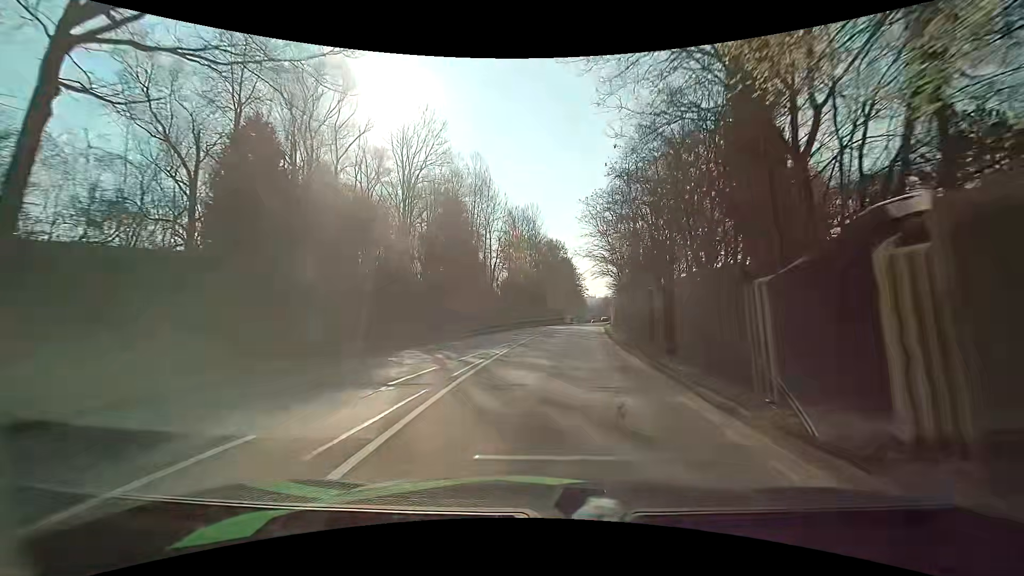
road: primary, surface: asphalt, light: Day
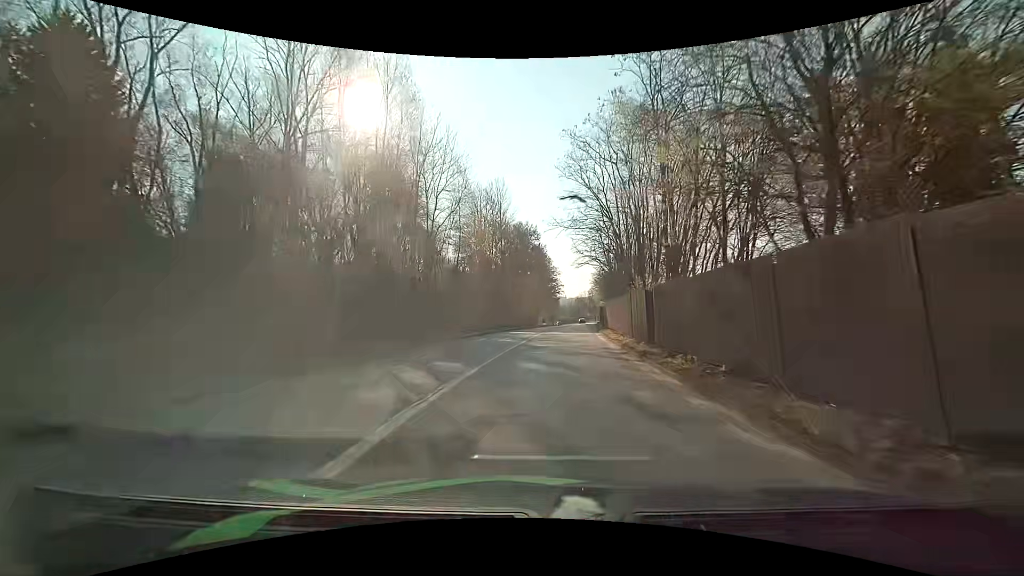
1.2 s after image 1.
(+1.1, +19.7) m; +5°
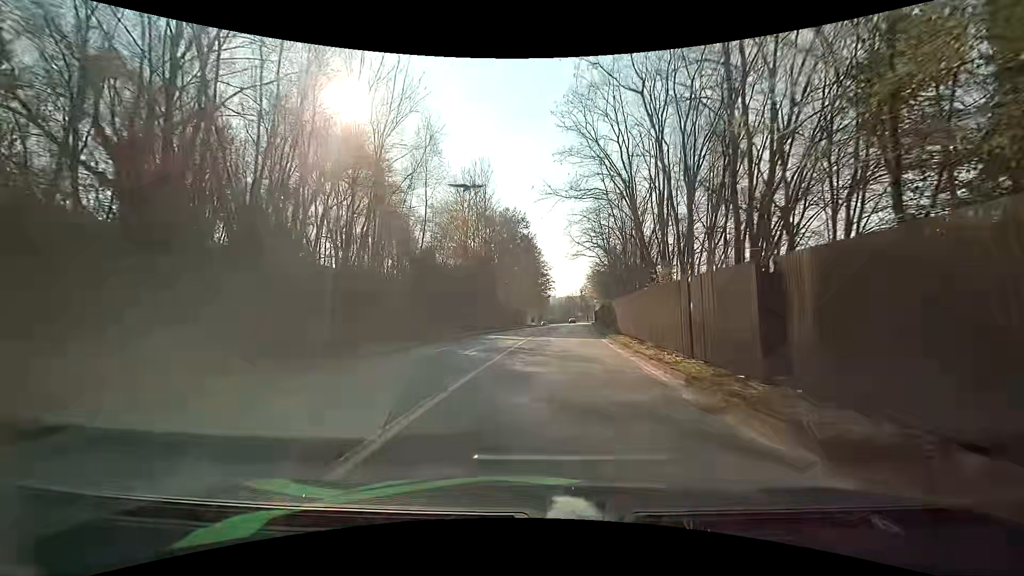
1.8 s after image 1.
(+0.1, +10.2) m; +1°
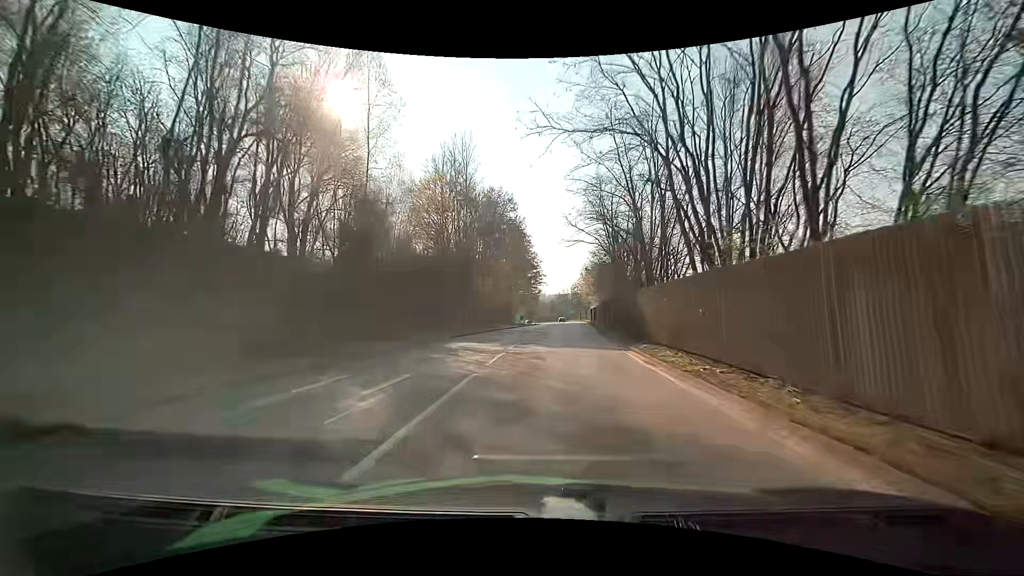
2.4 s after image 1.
(0.0, +10.4) m; +1°
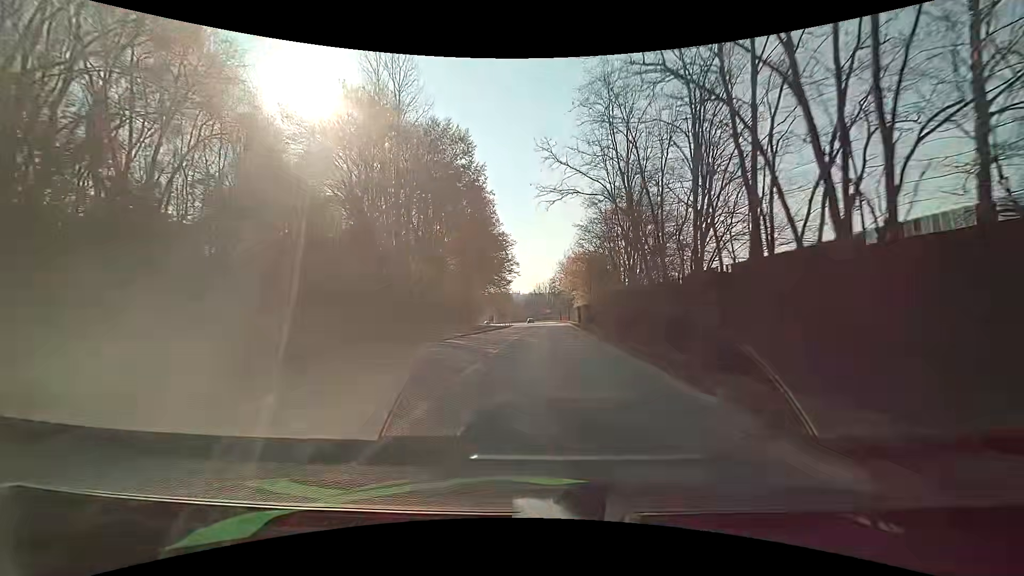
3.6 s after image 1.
(+0.5, +21.3) m; +3°
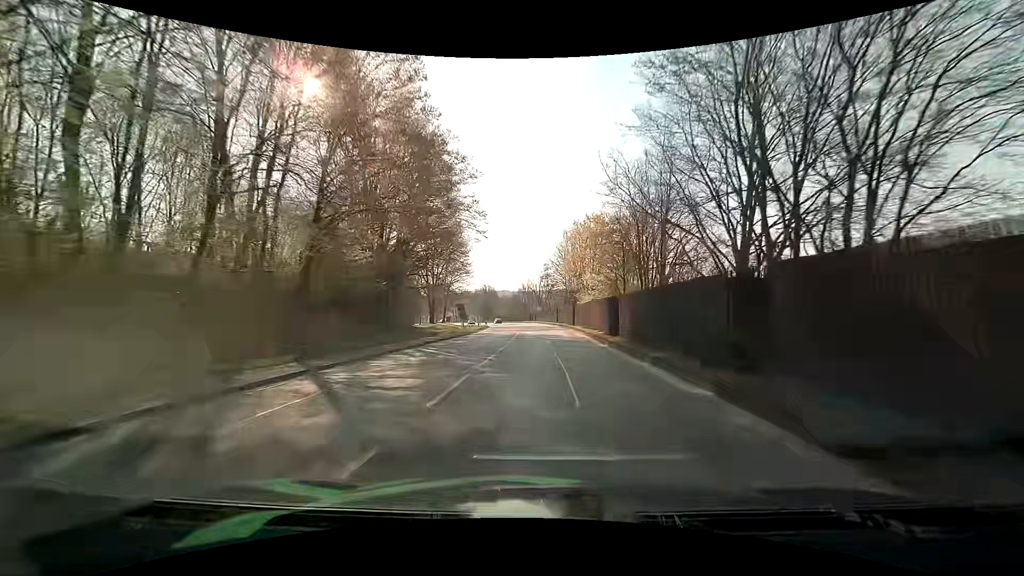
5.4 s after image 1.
(+0.2, +32.6) m; +1°
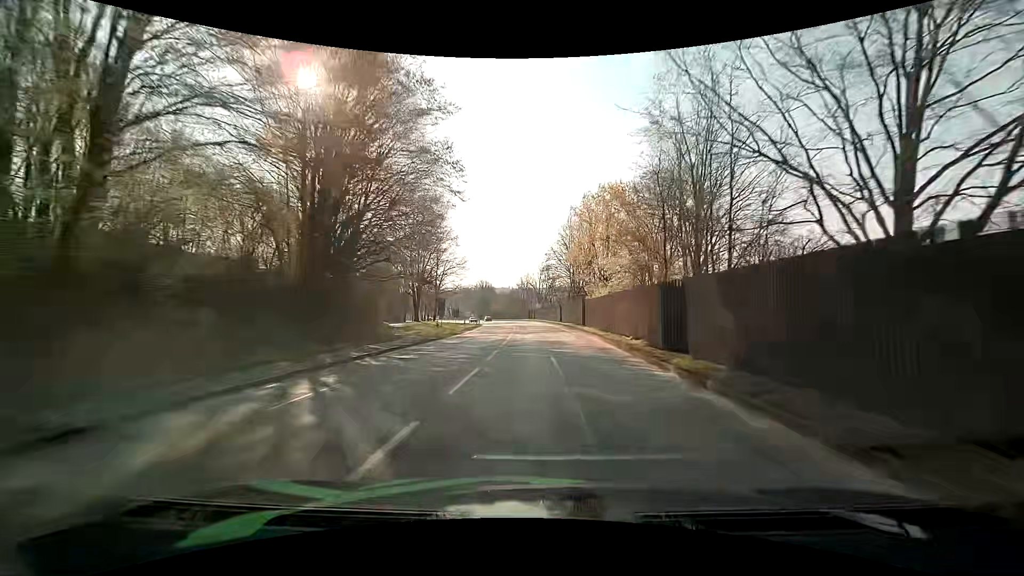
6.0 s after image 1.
(0.0, +11.0) m; 0°
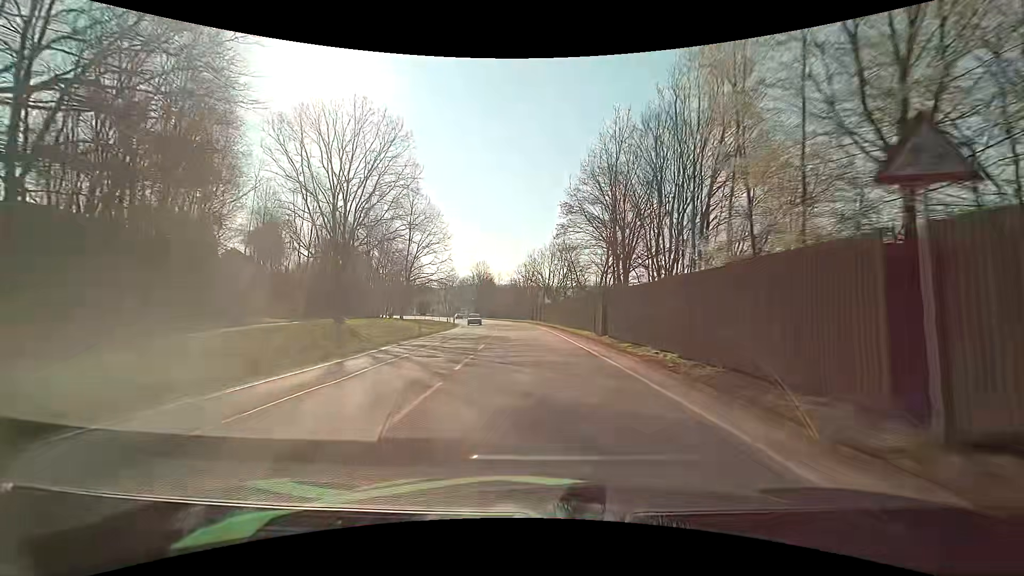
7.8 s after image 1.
(-0.1, +32.9) m; -1°
(0, +10) (0, +20) (-1, +30) (-2, +40) (-2, +50) (-4, +60) (-5, +70) (-6, +80) (-8, +90) (-10, +99) m
